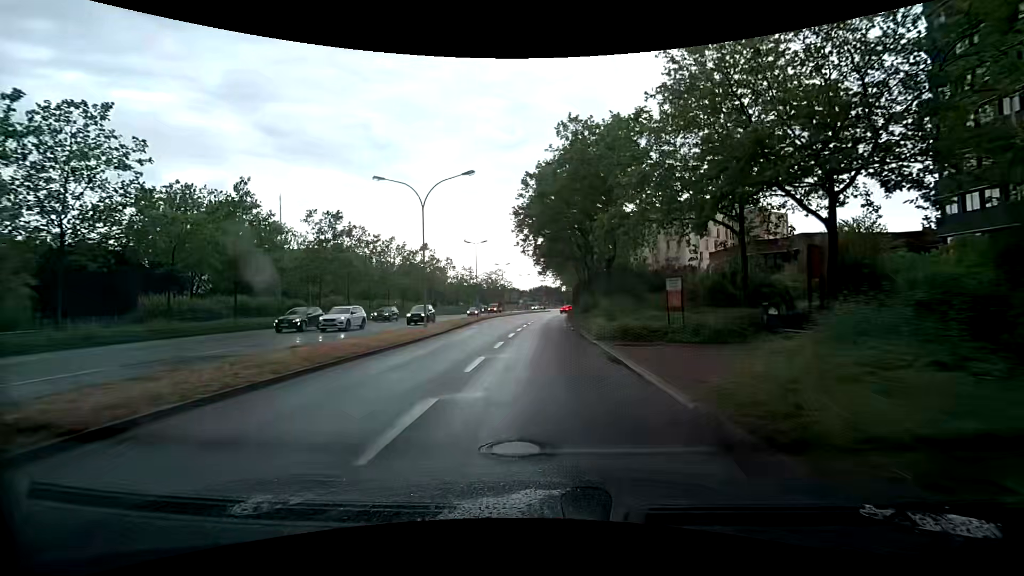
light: Day
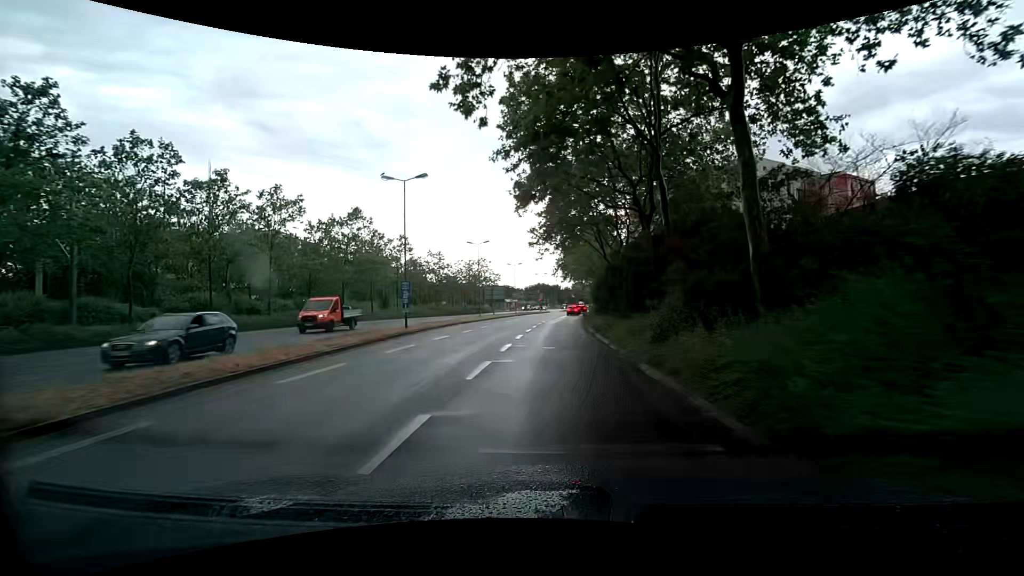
(0.0, +31.1) m; +1°
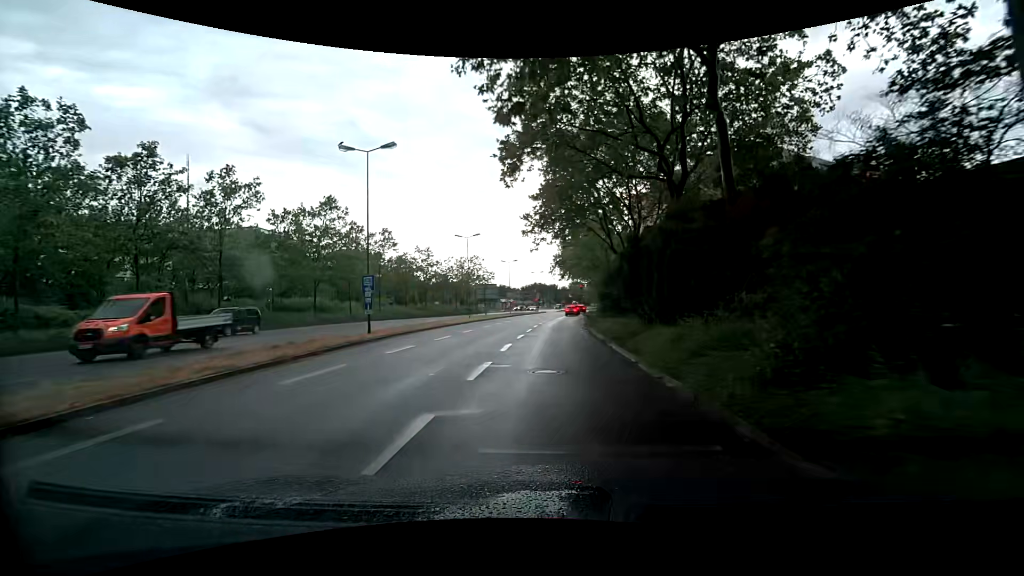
(0.0, +6.0) m; 0°
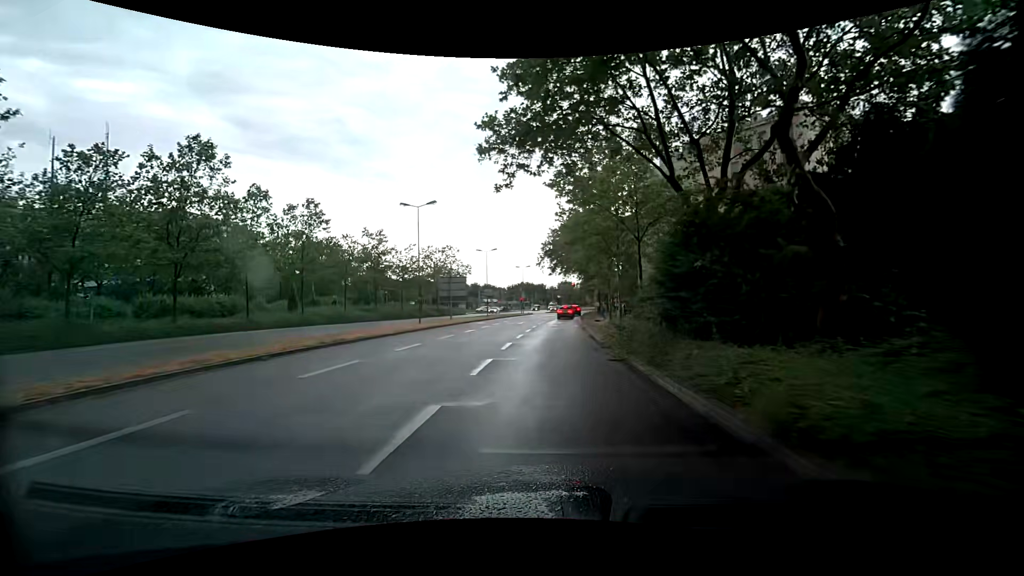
(+0.2, +17.2) m; +1°
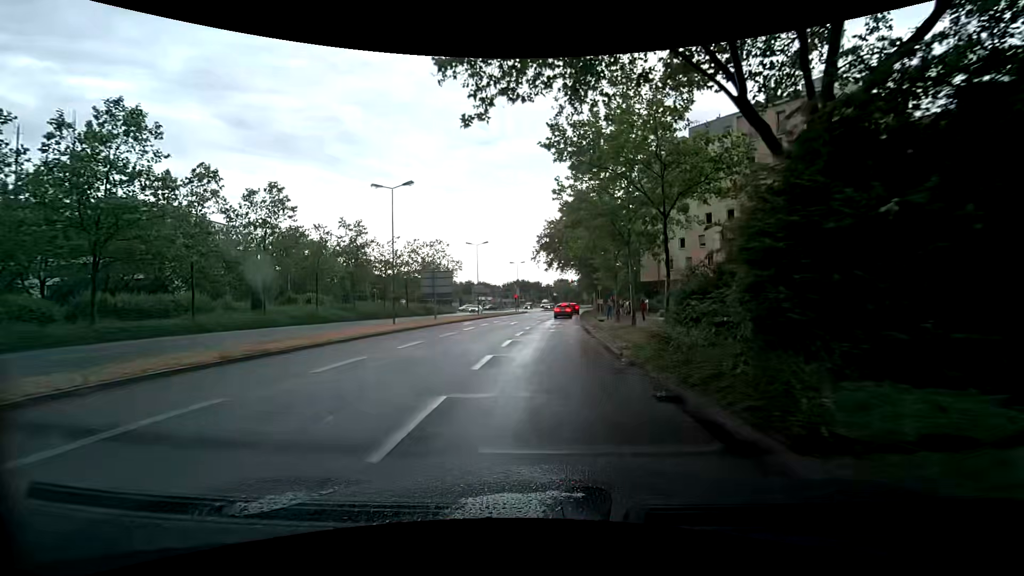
(0.0, +5.5) m; 0°
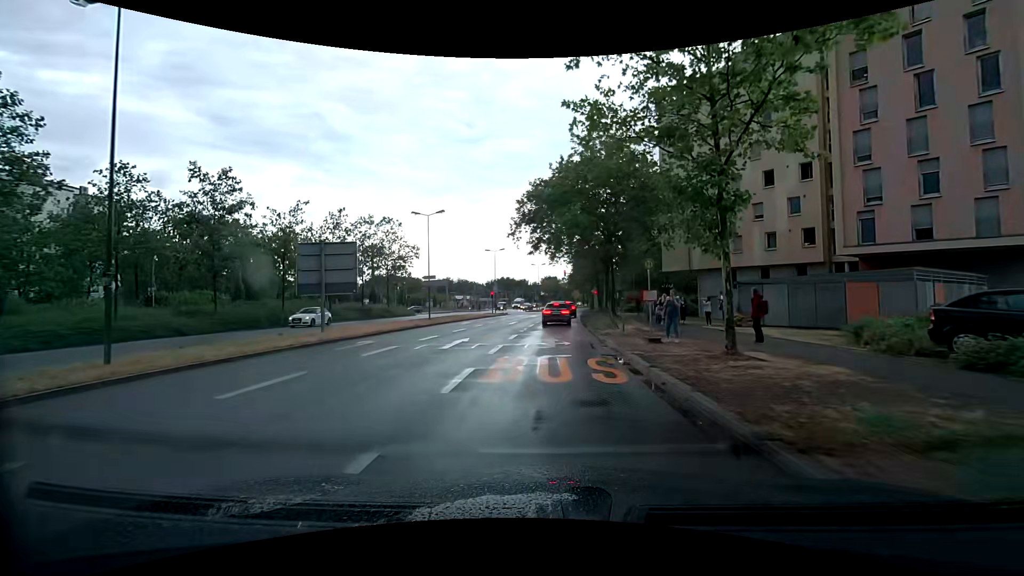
(+0.3, +20.5) m; +2°
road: secondary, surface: asphalt
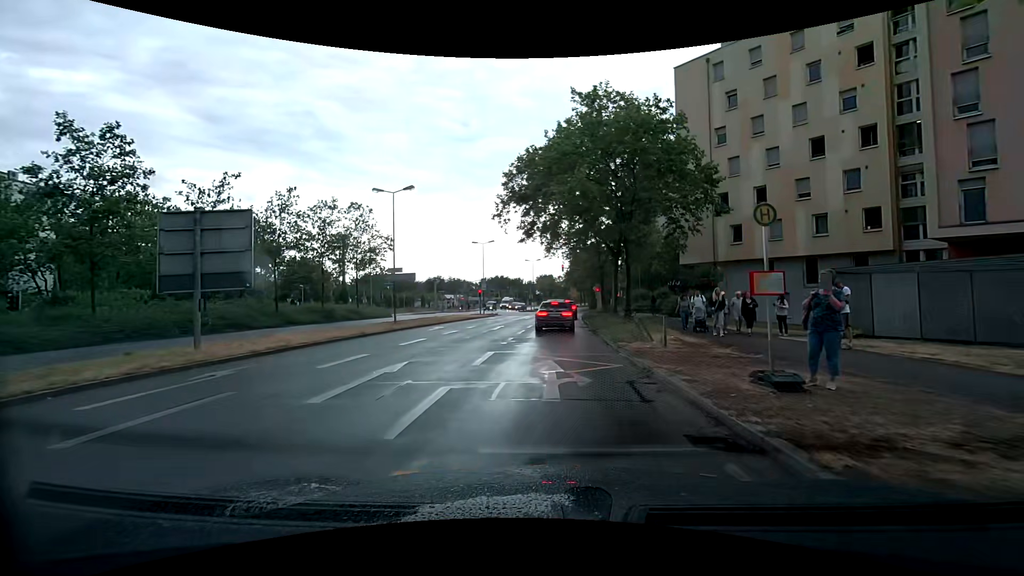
(+0.1, +8.4) m; +2°
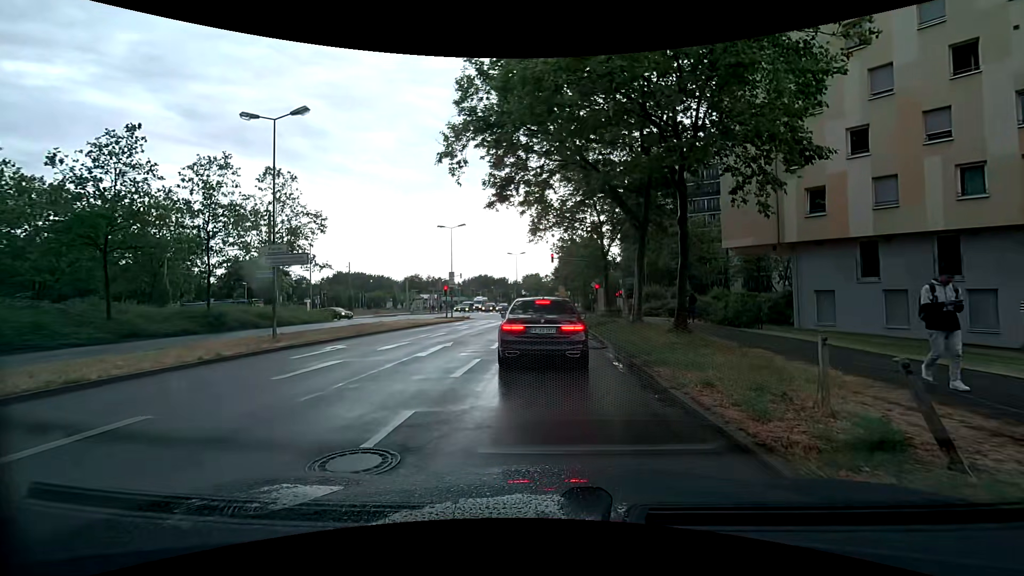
(-0.1, +13.2) m; -1°
(0, +10) (0, +20) (+1, +30) (+1, +40) (+2, +50) (+3, +60) (+4, +70) (+5, +80) (+5, +90) (+6, +100) m
